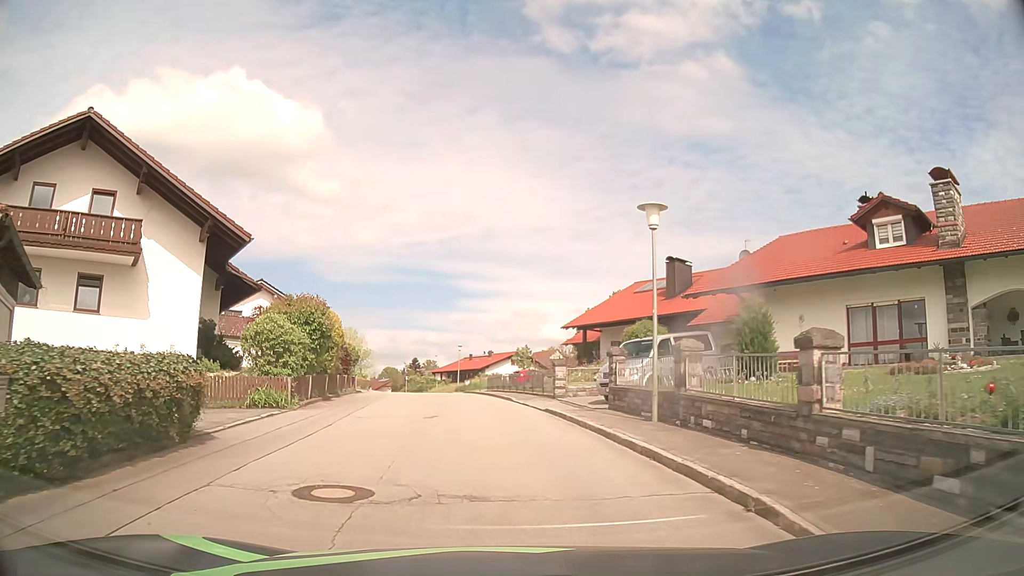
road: residential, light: Day
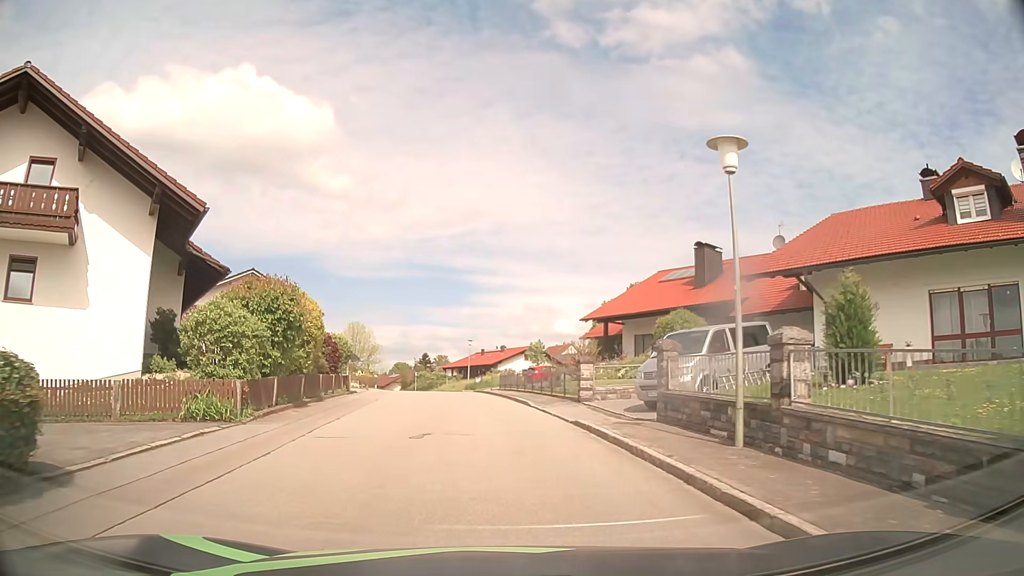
(0.0, +4.3) m; -1°
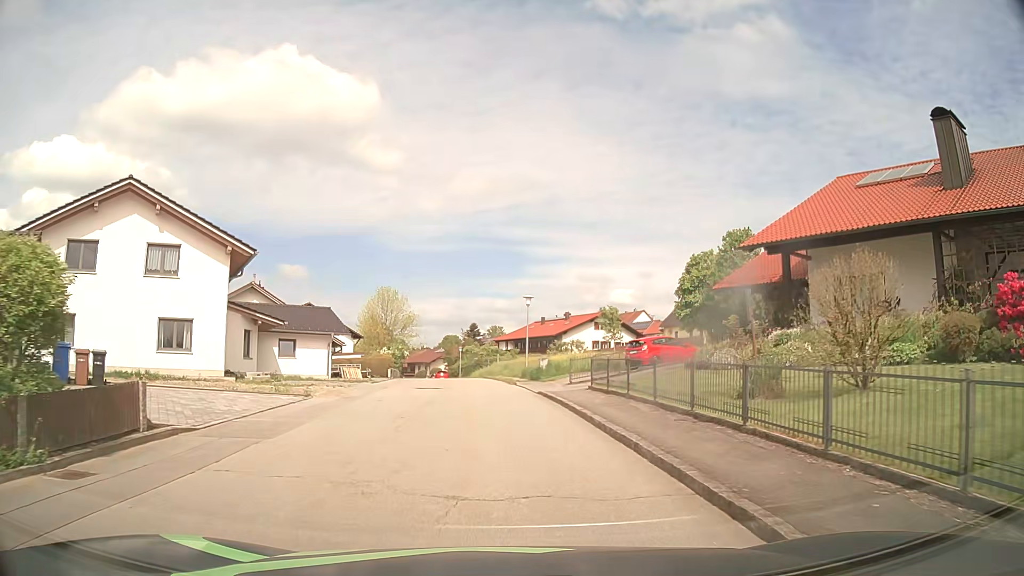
(-1.0, +22.3) m; -5°
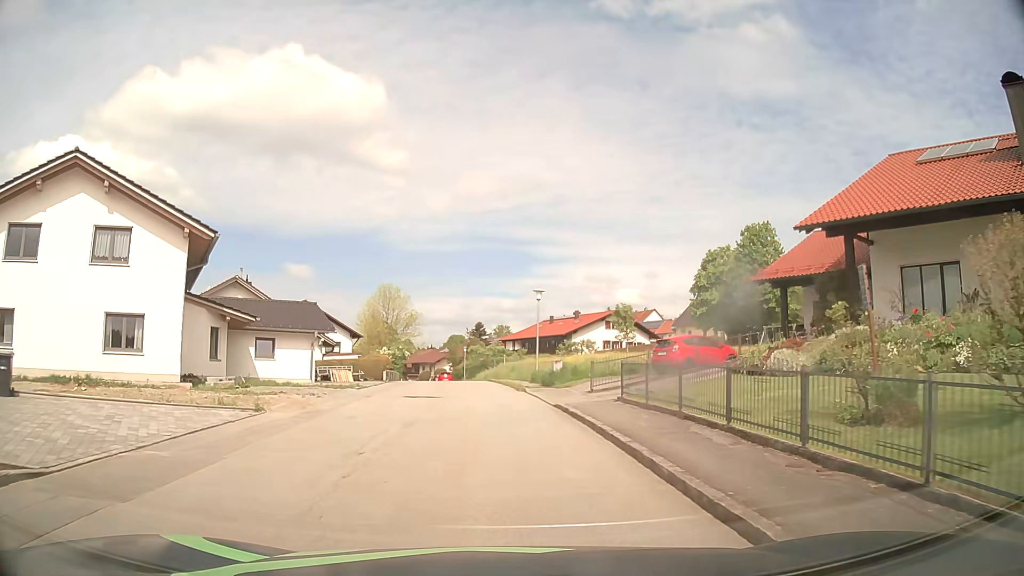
(0.0, +4.3) m; -1°
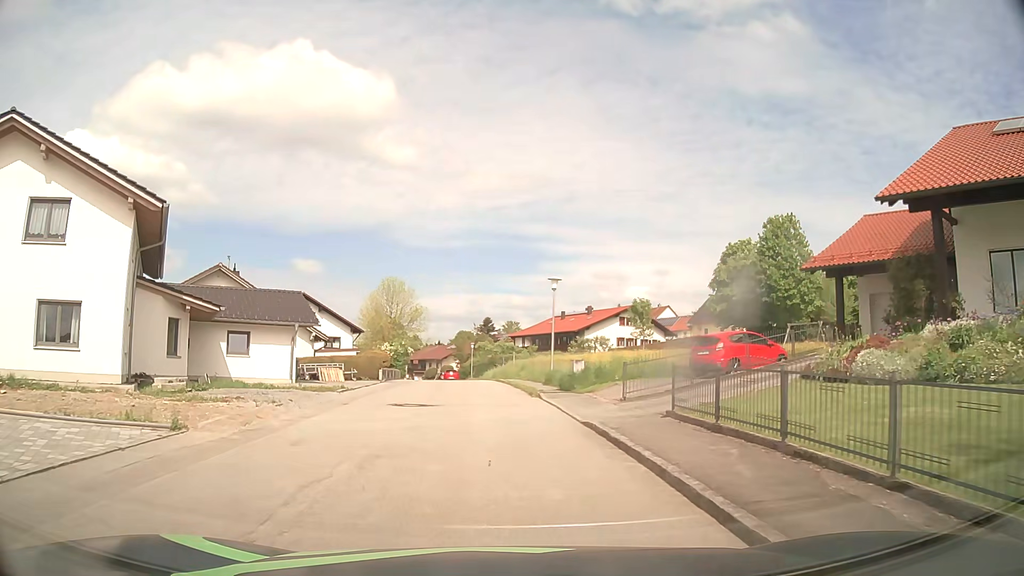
(0.0, +4.3) m; -1°
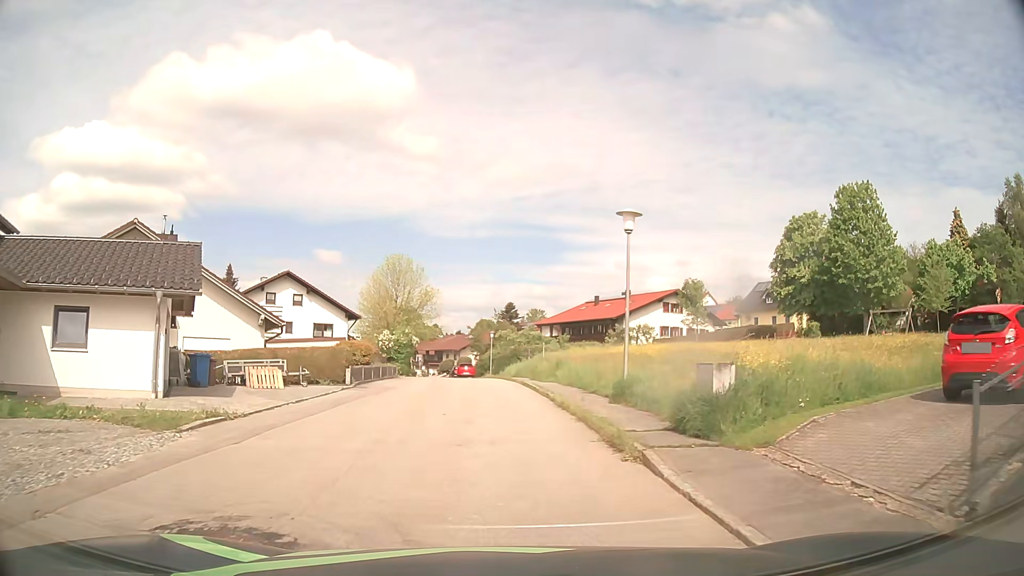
(-0.1, +12.9) m; 0°
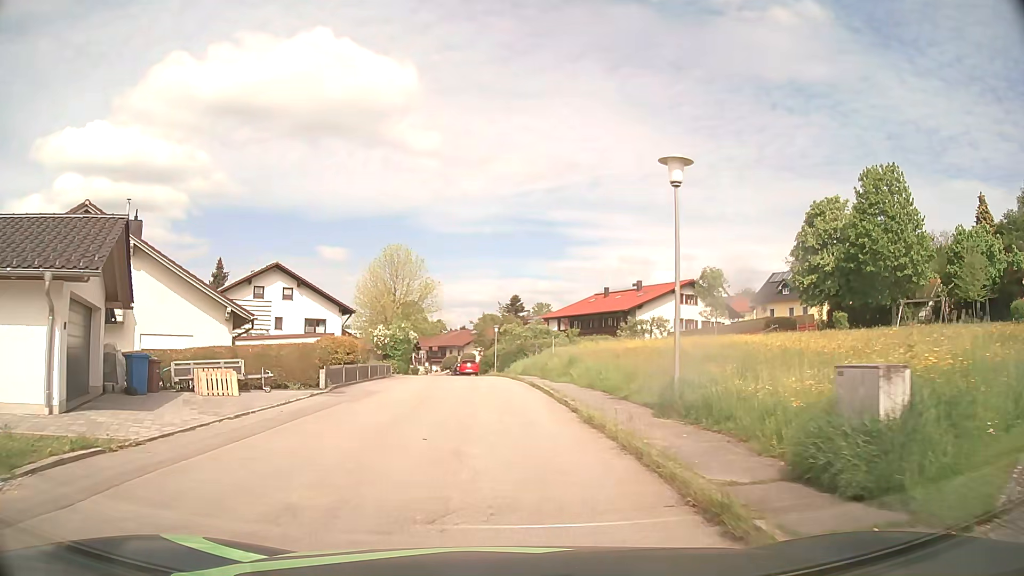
(-0.1, +4.3) m; -2°
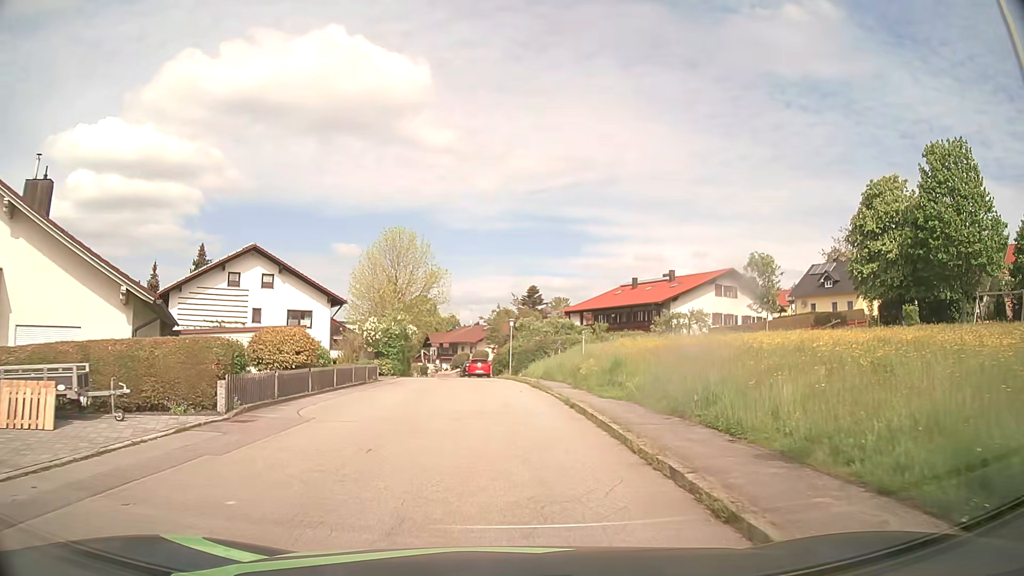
(-0.1, +8.7) m; -2°
(0, +10) (0, +20) (-1, +30) (-3, +40) (-4, +50) (-5, +60) (-6, +70) (-6, +80) (-8, +89) (-11, +99) m
